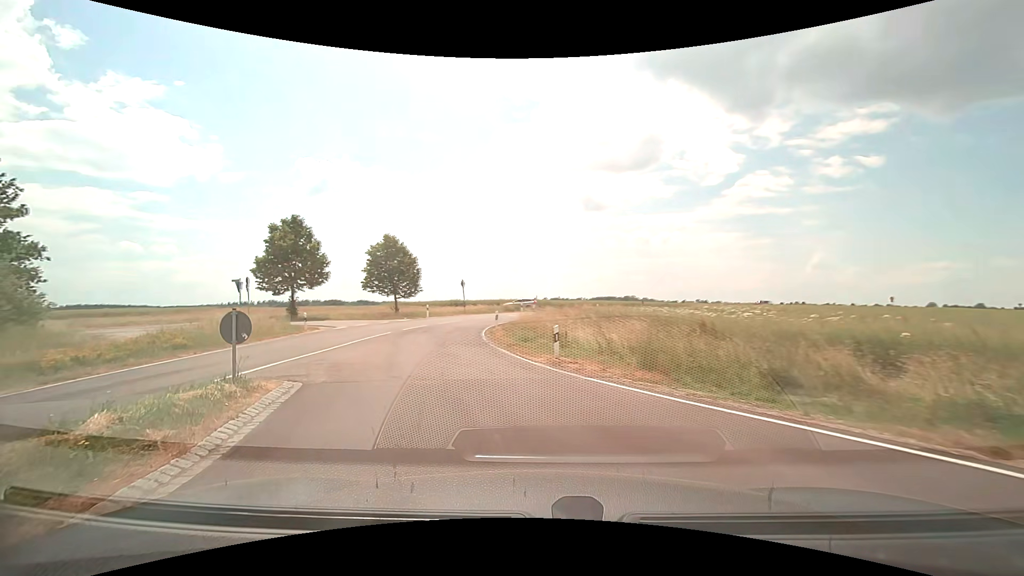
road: tertiary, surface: asphalt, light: Day
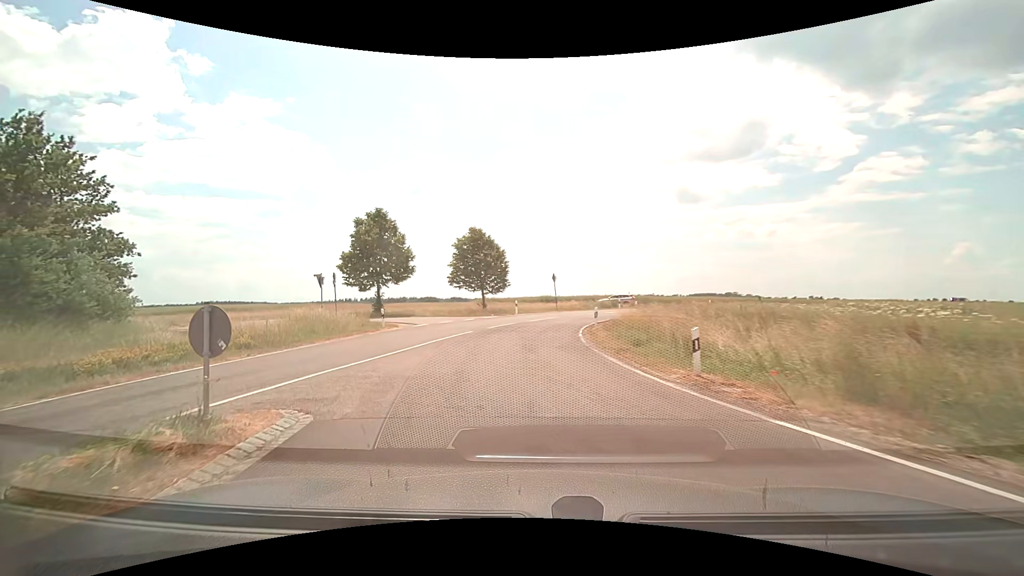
(-0.4, +4.0) m; -11°
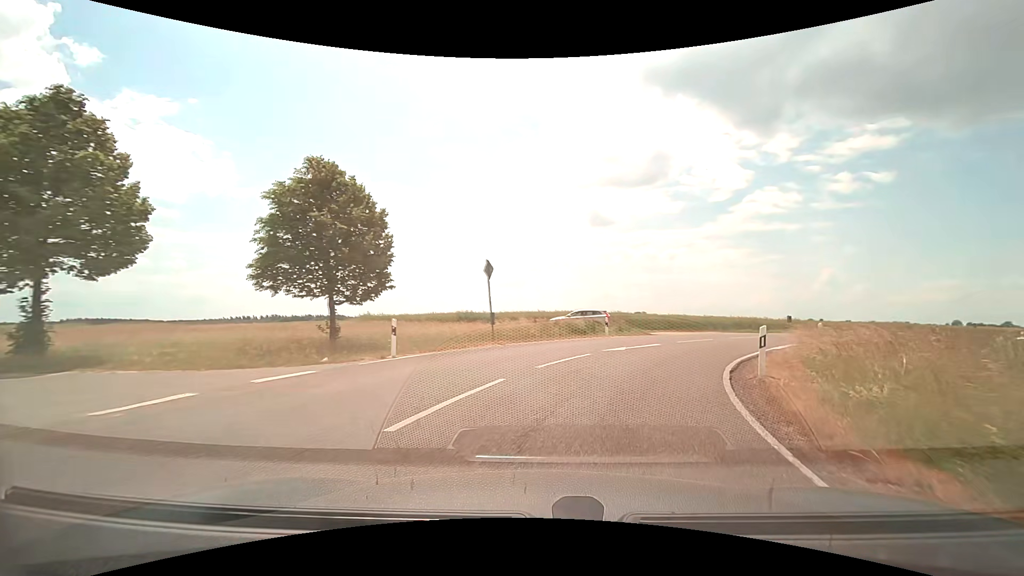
(-0.4, +24.7) m; +8°
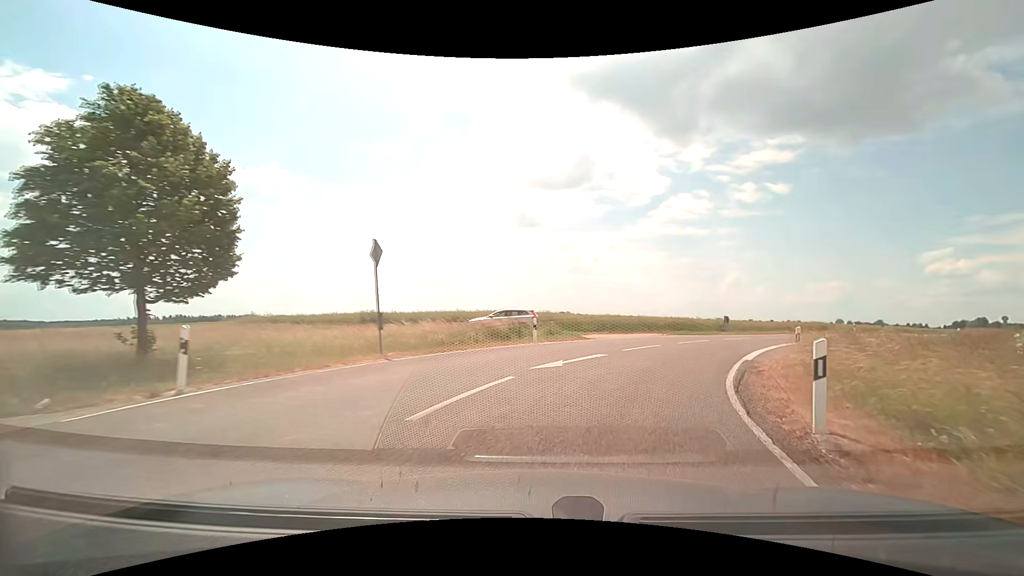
(+0.4, +5.5) m; +8°
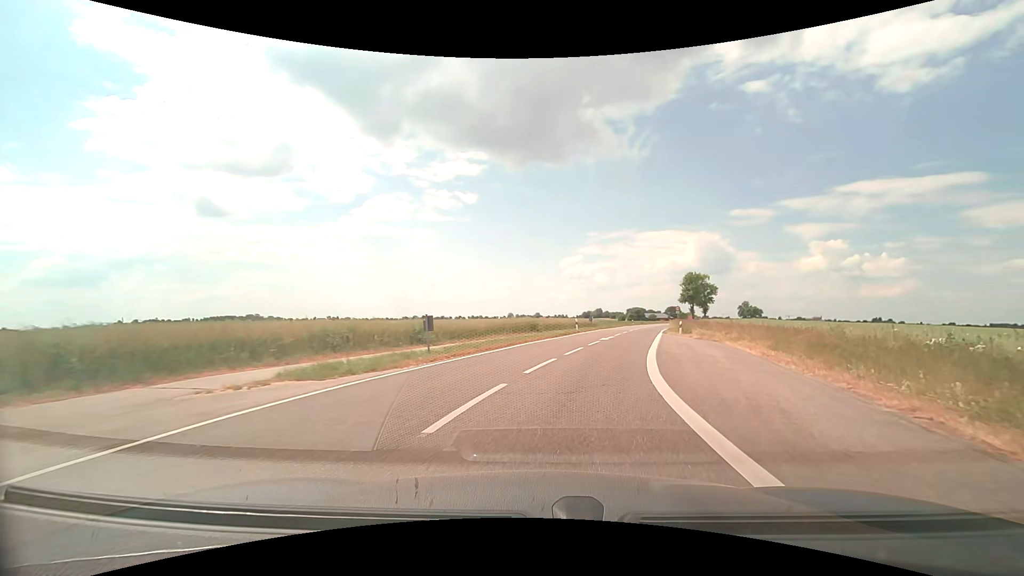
(+7.1, +22.4) m; +34°
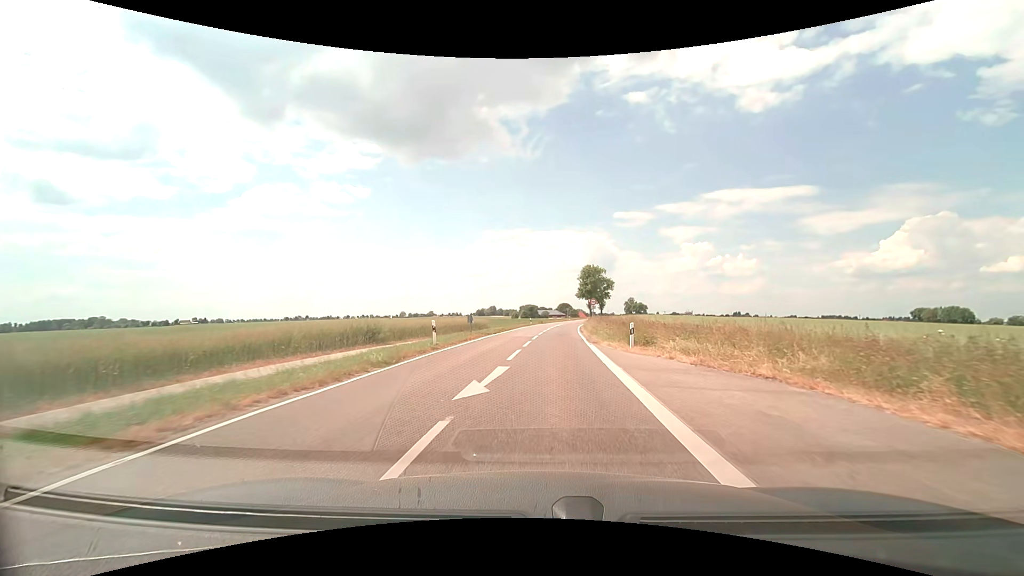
(+2.9, +20.5) m; +12°
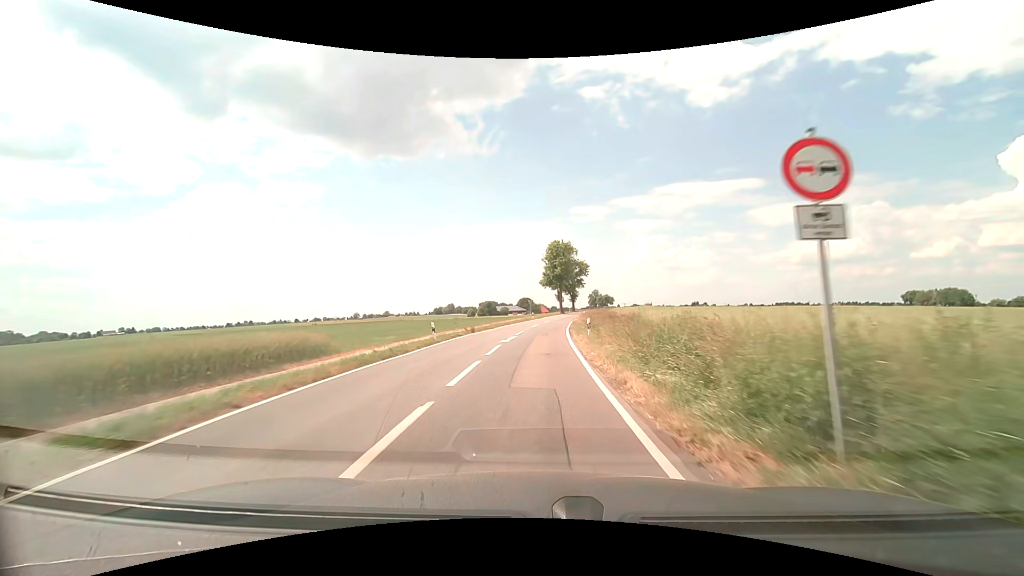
(+2.3, +41.9) m; +5°
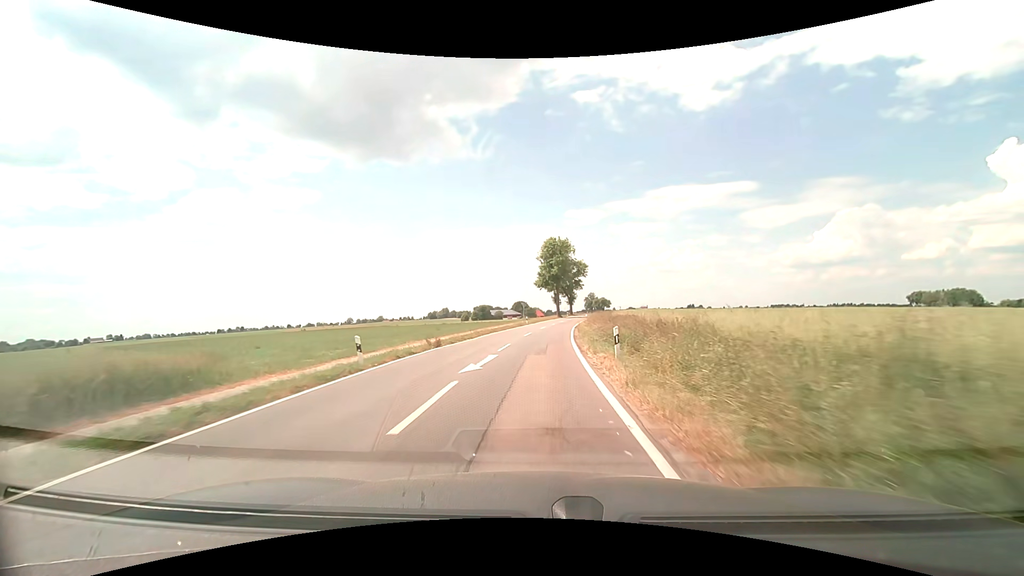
(+0.1, +9.5) m; 0°
(0, +10) (0, +20) (+1, +30) (+1, +40) (+2, +50) (+3, +60) (+5, +70) (+6, +80) (+8, +90) (+10, +99) m
